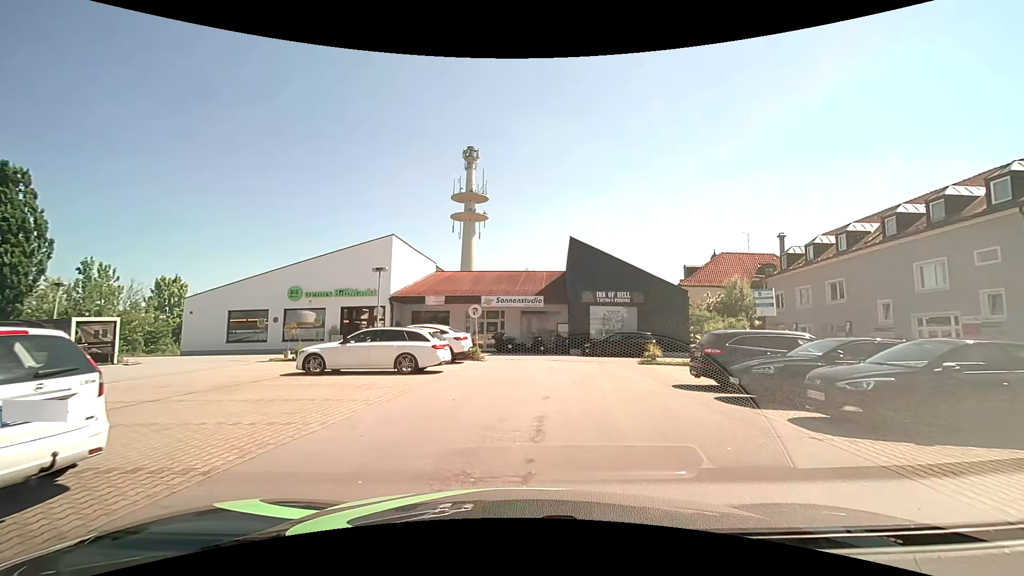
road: service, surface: asphalt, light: Day
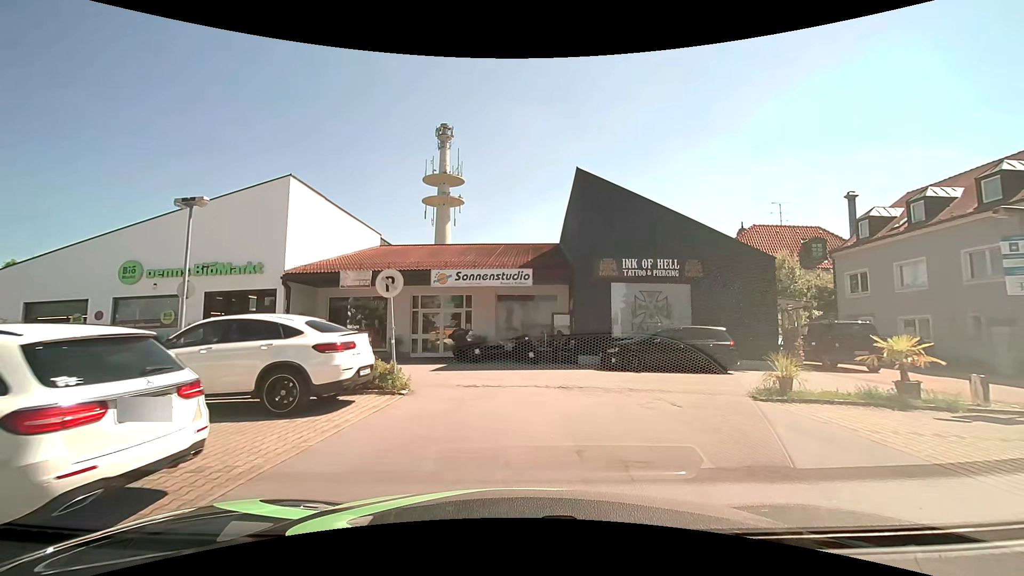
(+0.4, +12.6) m; +3°
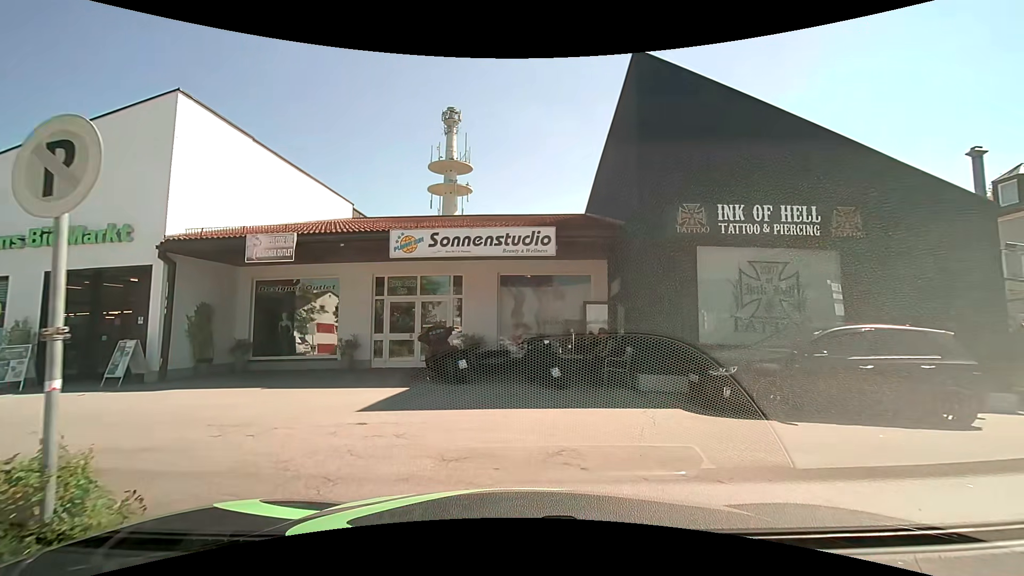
(0.0, +7.5) m; -2°
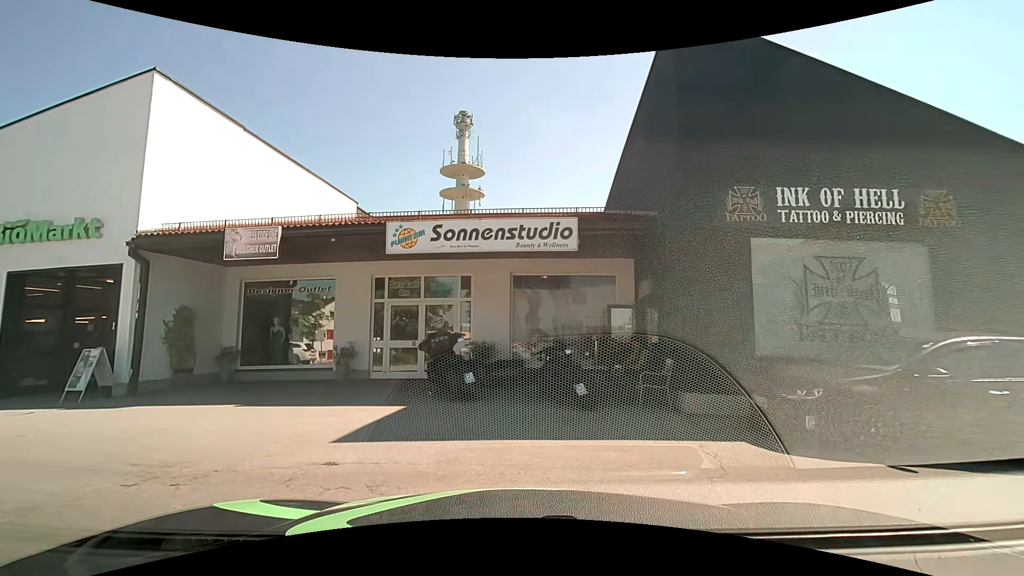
(0.0, +1.6) m; -2°
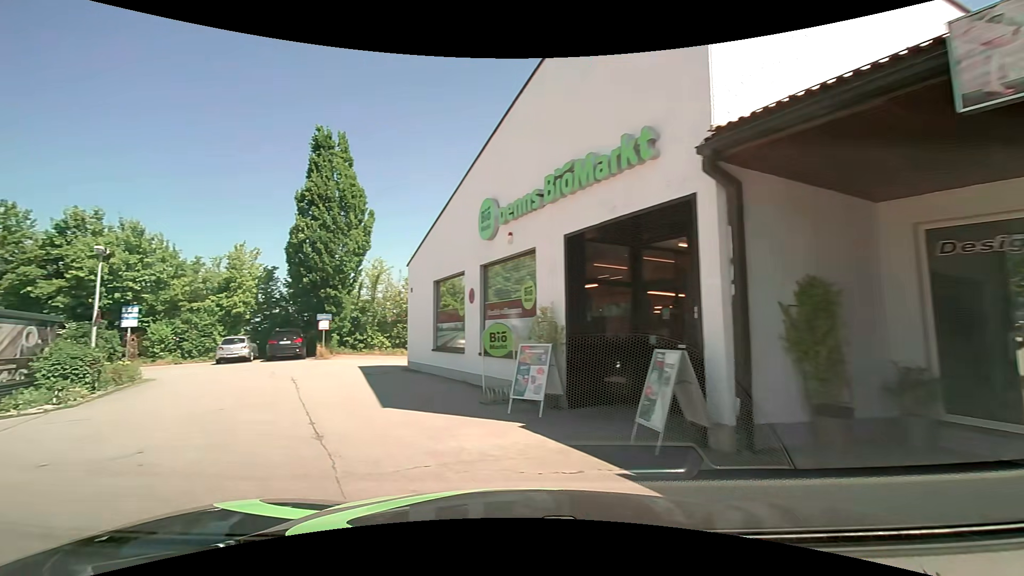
(-3.5, +7.8) m; -56°
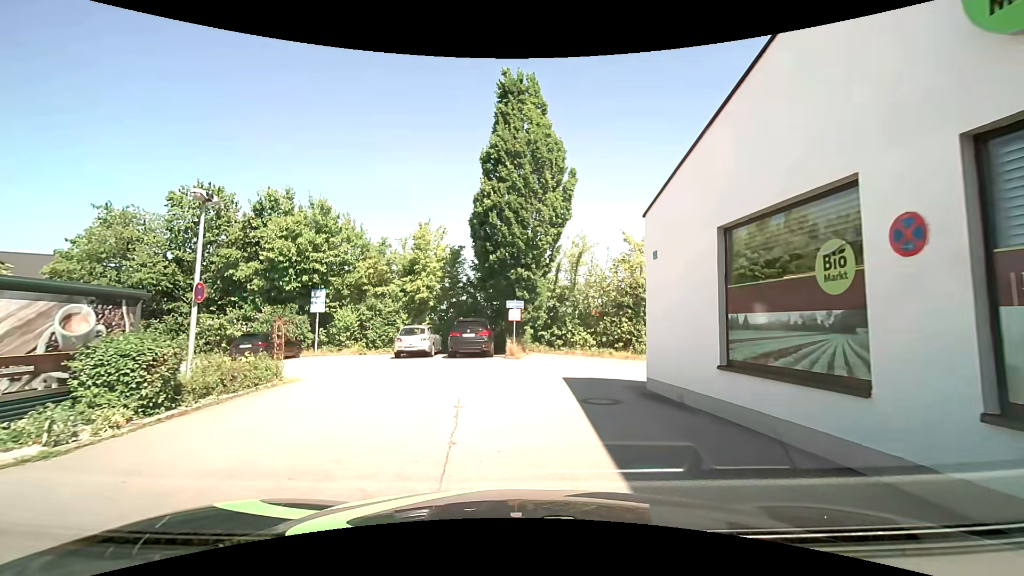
(-2.3, +7.9) m; -23°
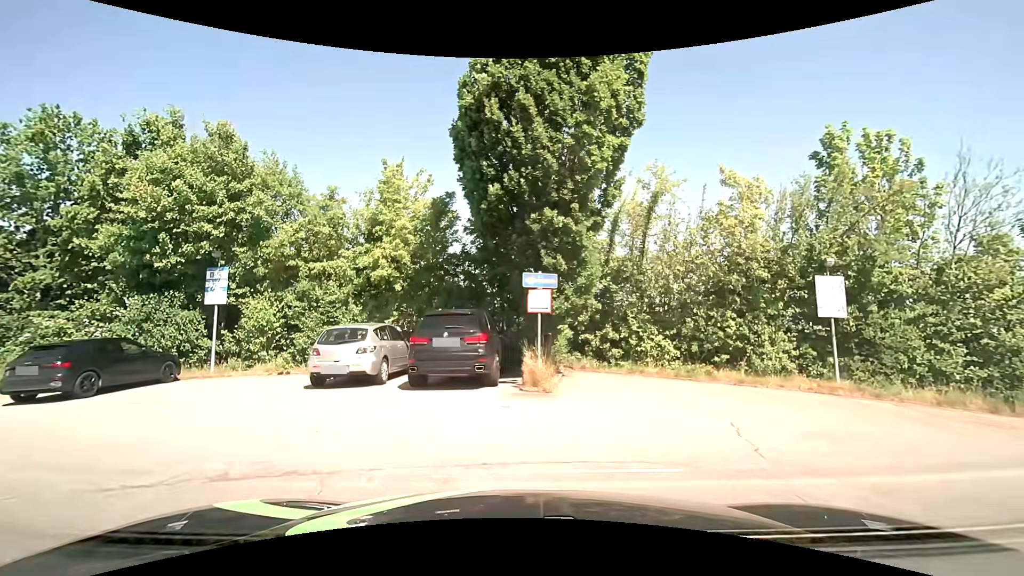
(0.0, +10.7) m; -1°
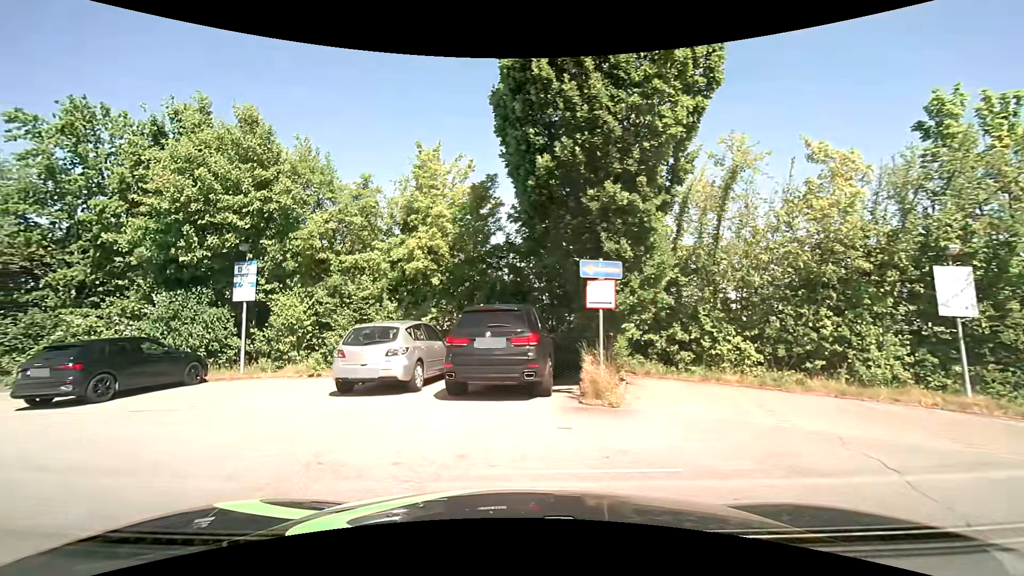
(-0.1, +1.8) m; -5°
